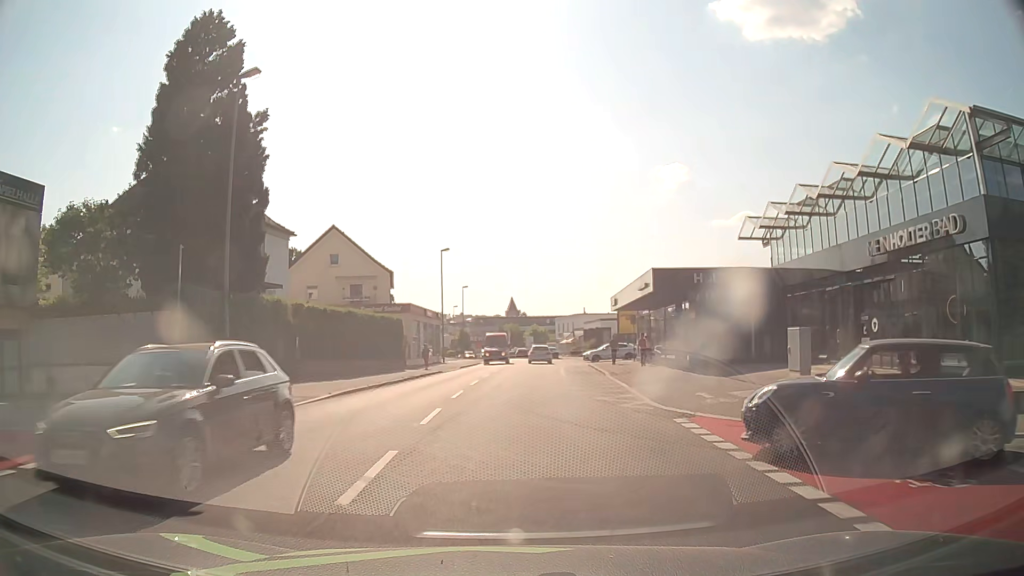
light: Day
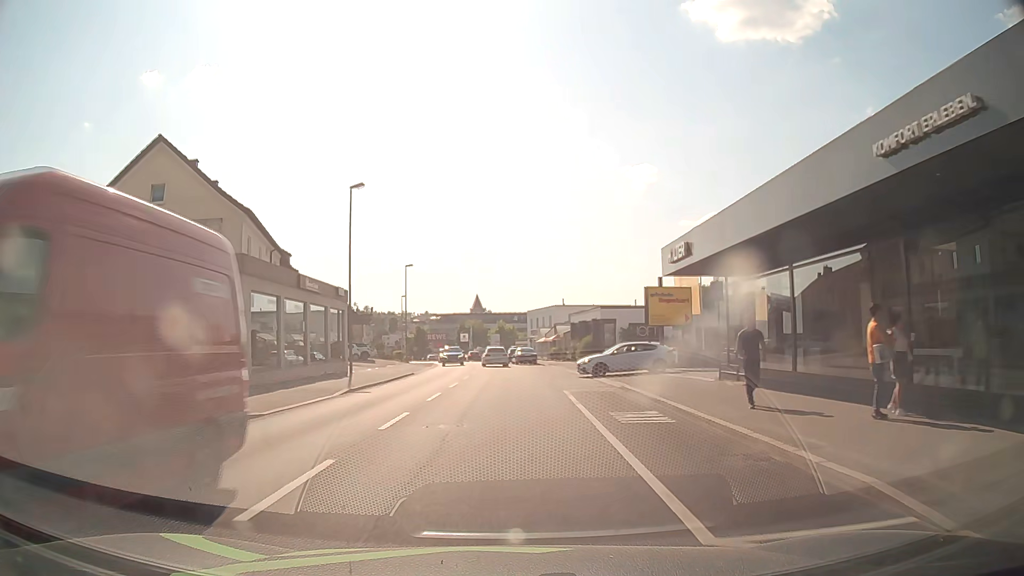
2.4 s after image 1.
(+0.9, +24.7) m; +3°
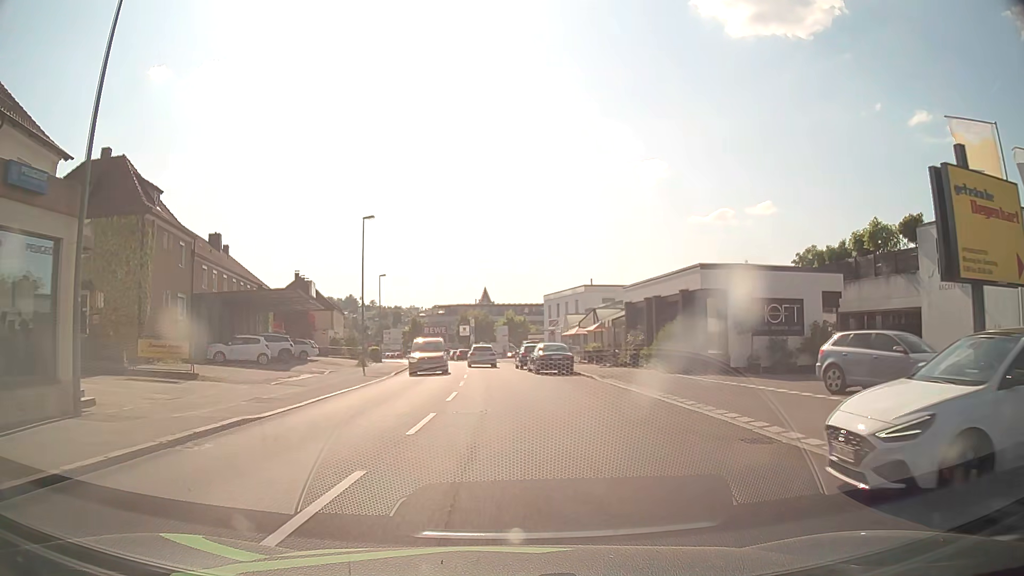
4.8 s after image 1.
(-0.1, +24.8) m; -1°
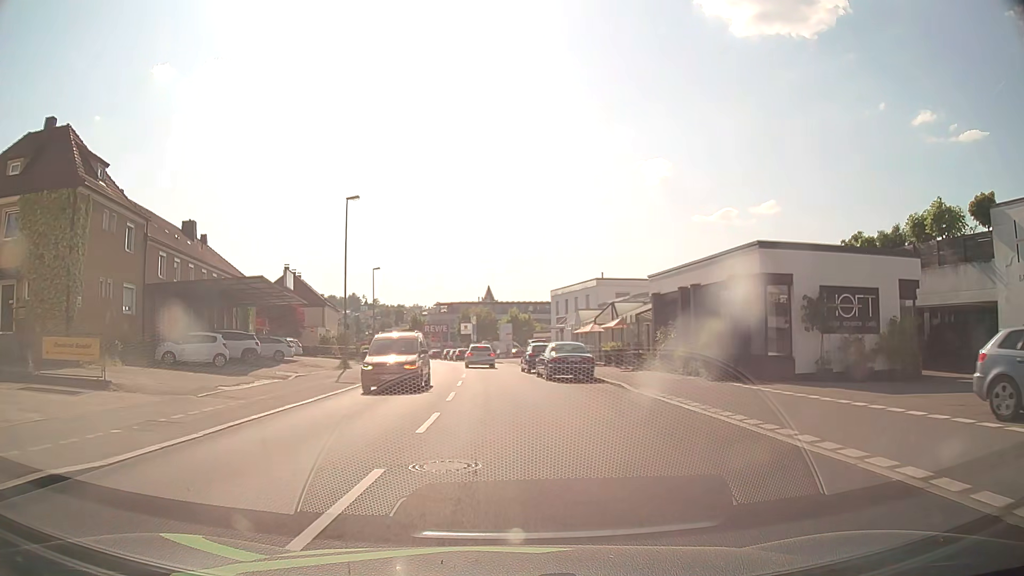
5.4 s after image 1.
(0.0, +6.0) m; -1°
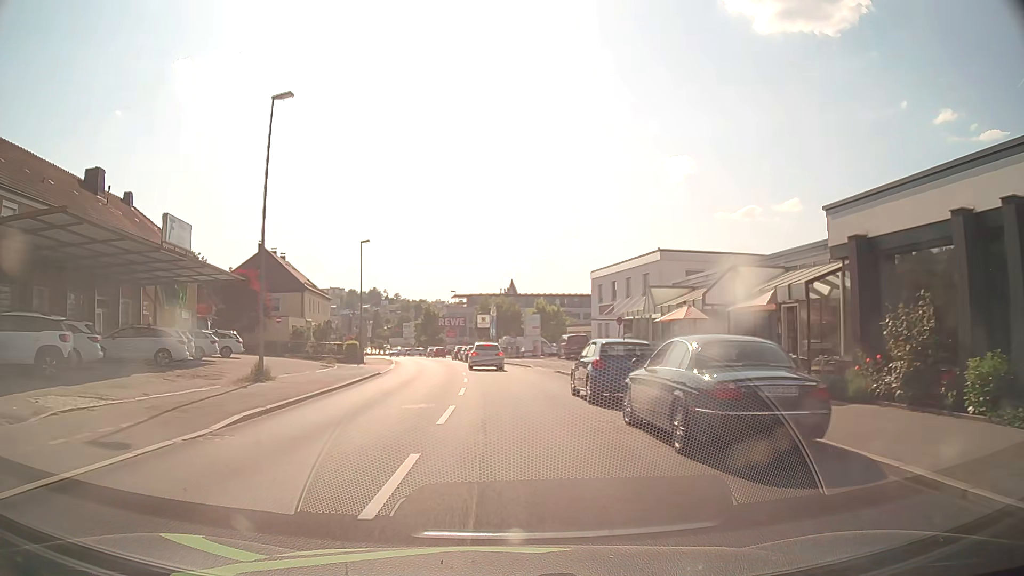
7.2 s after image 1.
(-0.2, +16.9) m; -2°
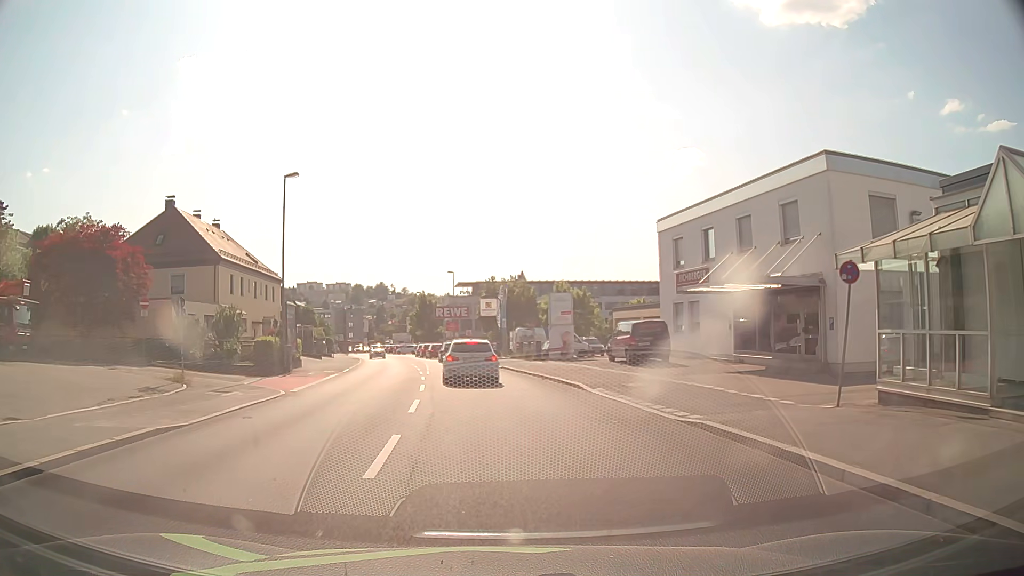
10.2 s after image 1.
(-0.2, +22.2) m; -1°
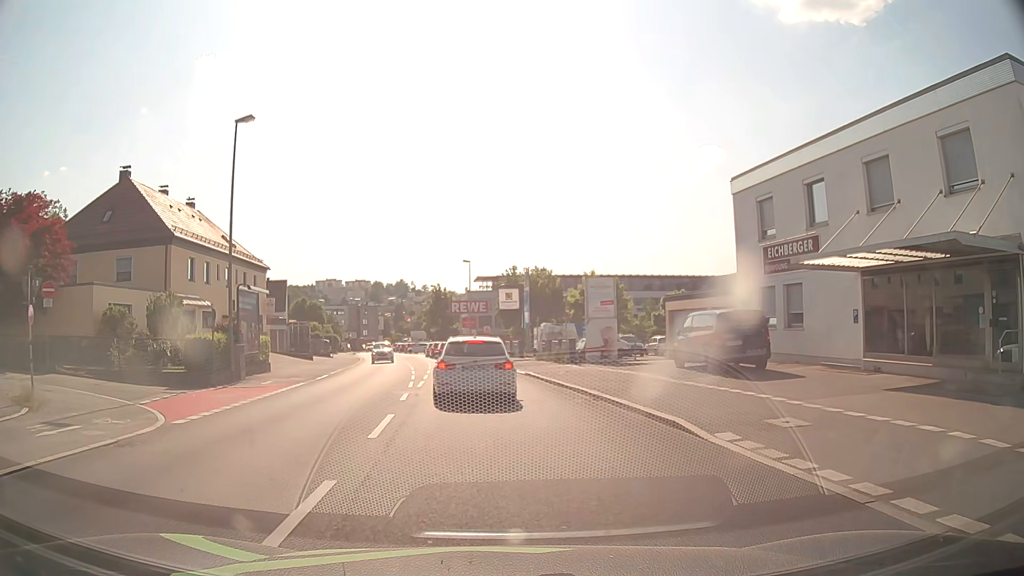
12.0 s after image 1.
(-0.1, +9.1) m; -2°
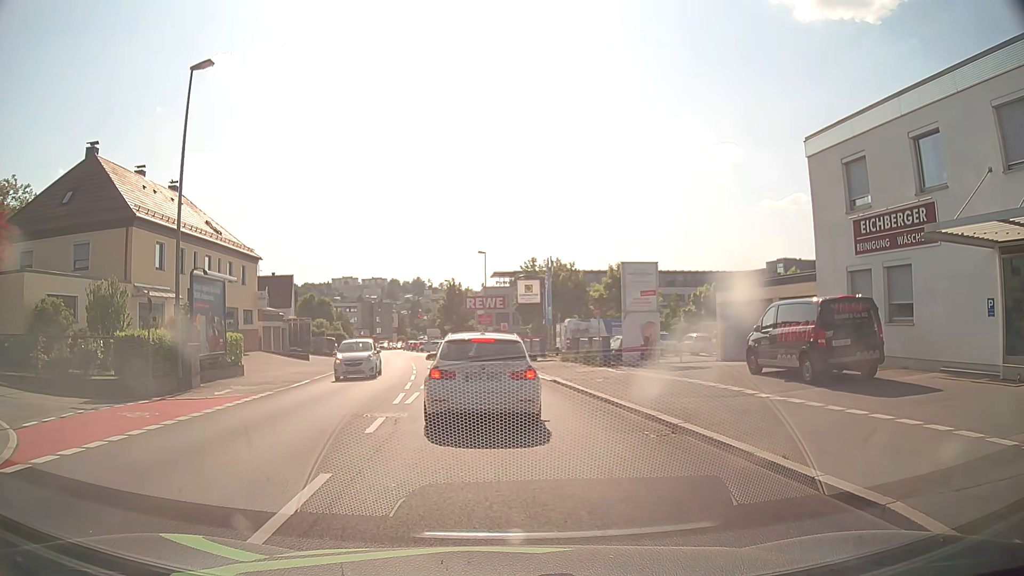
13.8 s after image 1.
(0.0, +5.5) m; -1°
